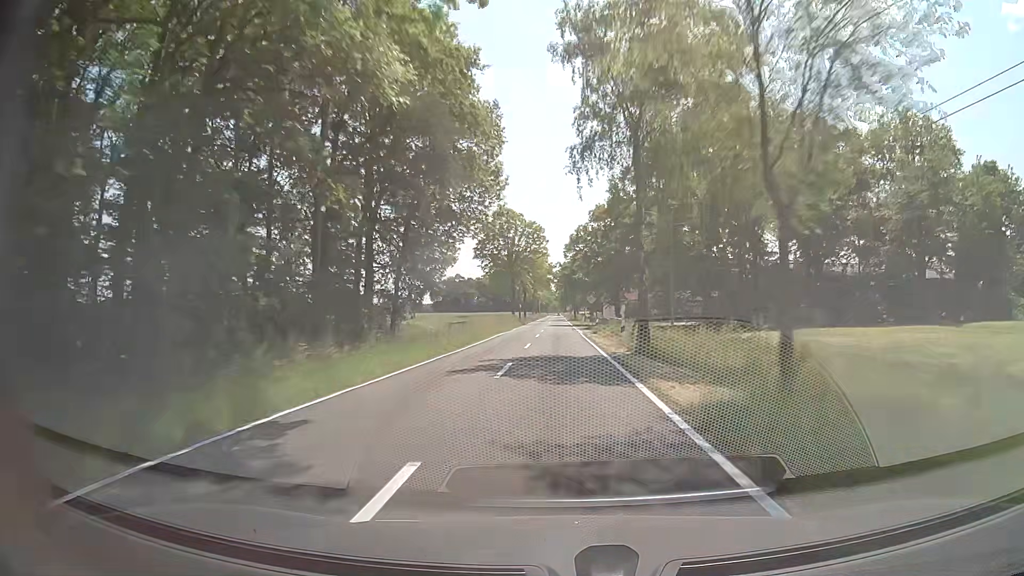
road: tertiary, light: Day
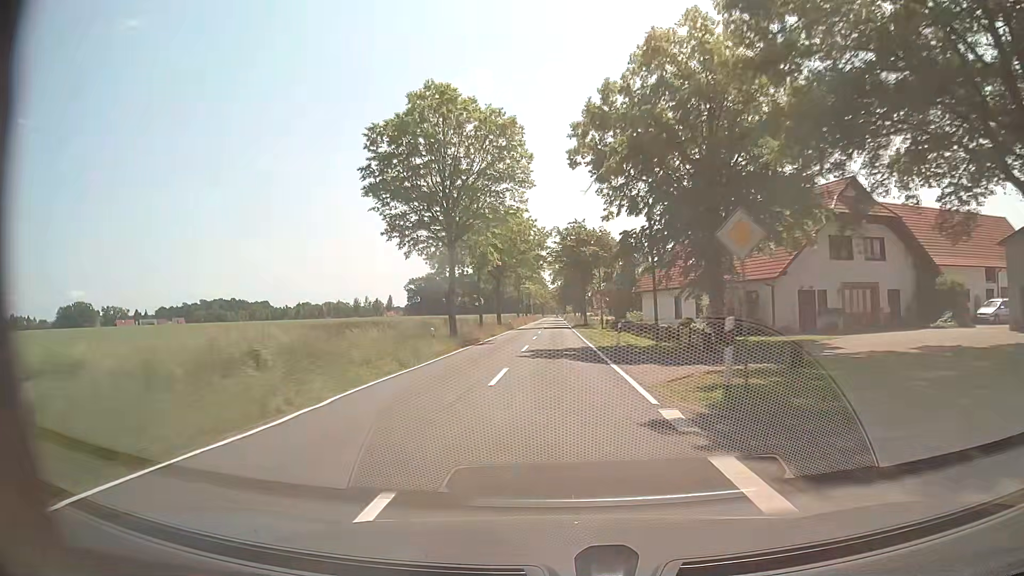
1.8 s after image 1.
(-0.3, +49.3) m; 0°
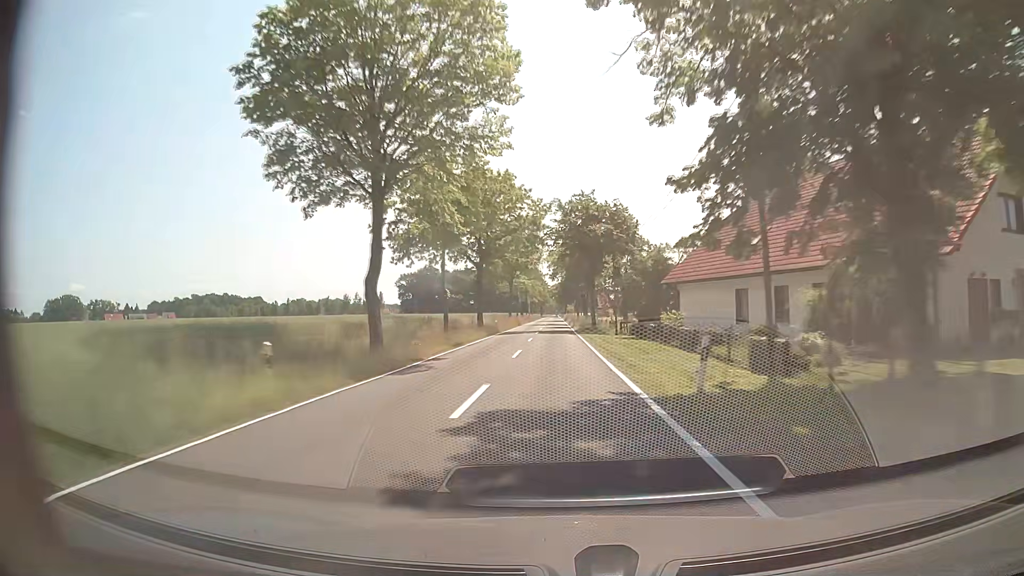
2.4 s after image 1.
(0.0, +16.4) m; 0°
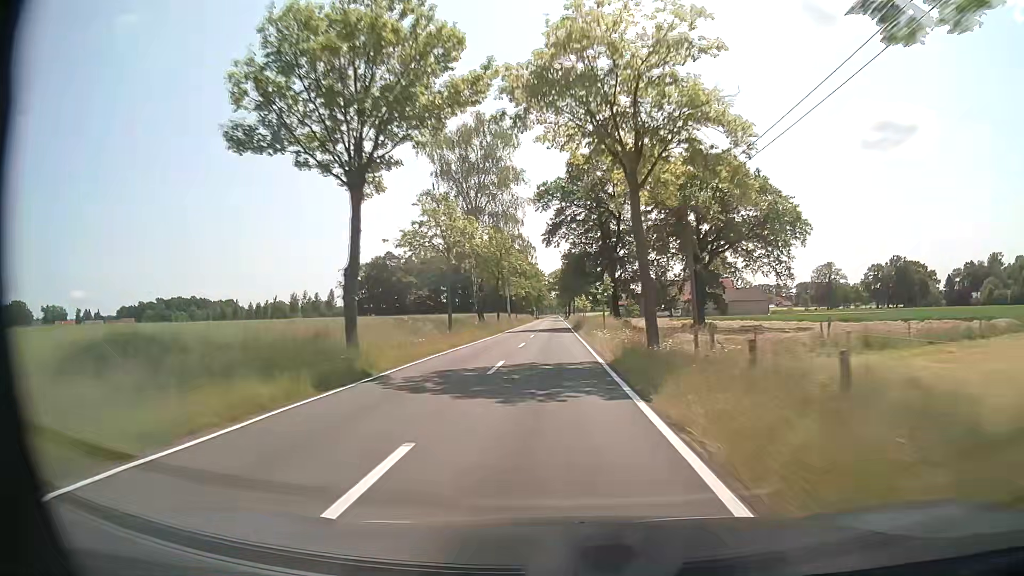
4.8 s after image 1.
(+0.2, +65.7) m; 0°
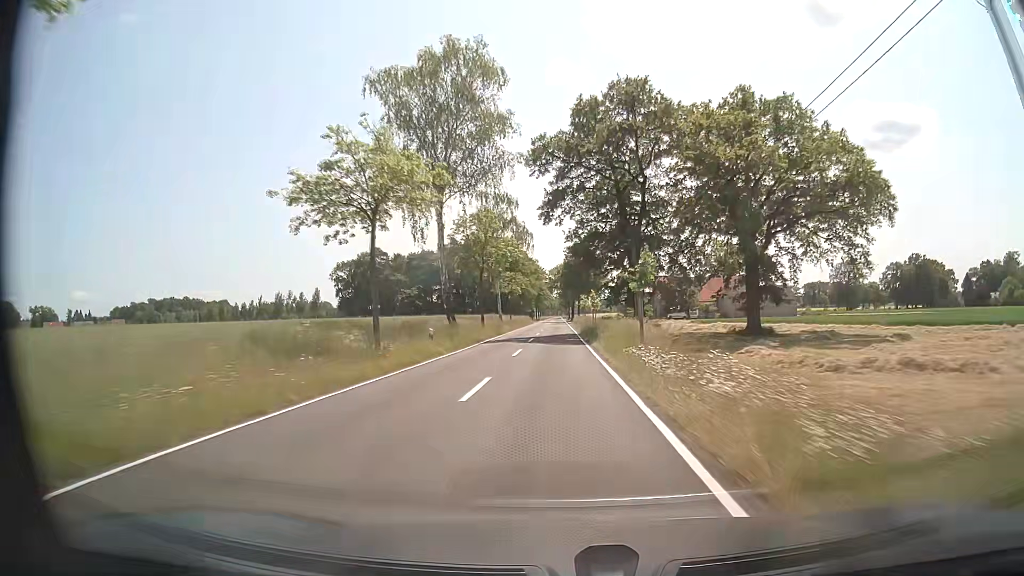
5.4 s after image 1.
(-0.1, +16.4) m; 0°
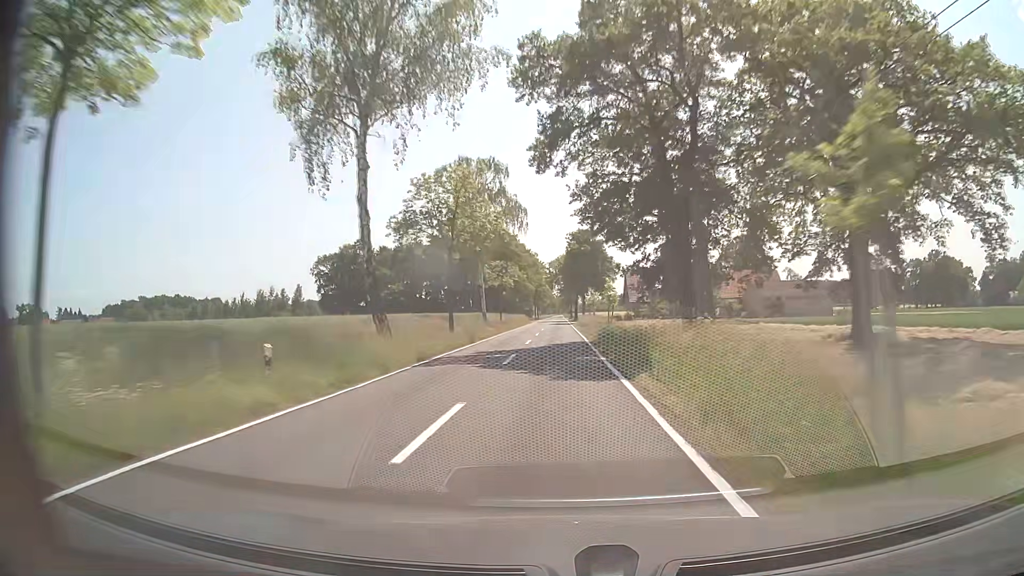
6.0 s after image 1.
(0.0, +16.4) m; 0°
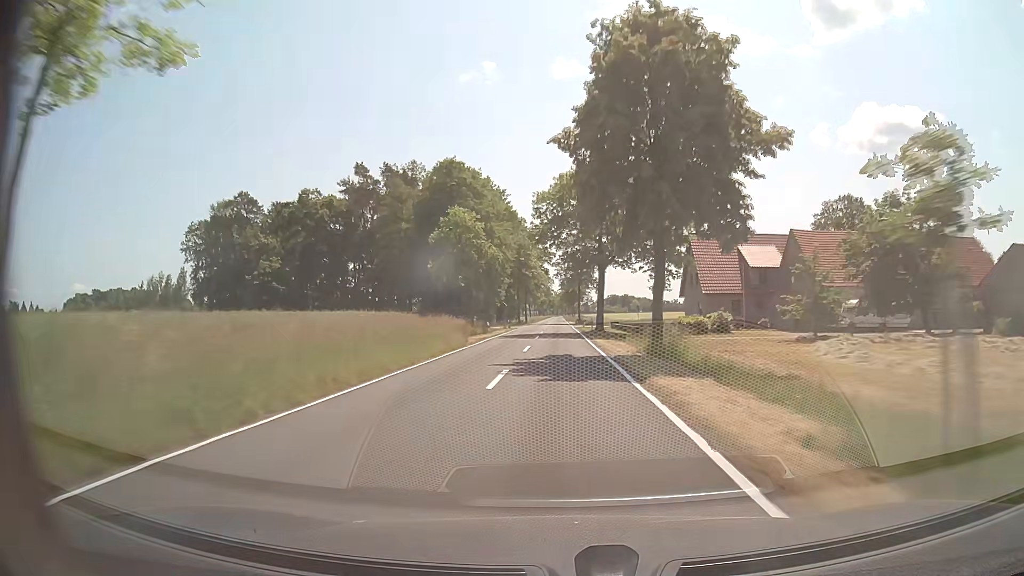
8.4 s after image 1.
(0.0, +65.8) m; 0°
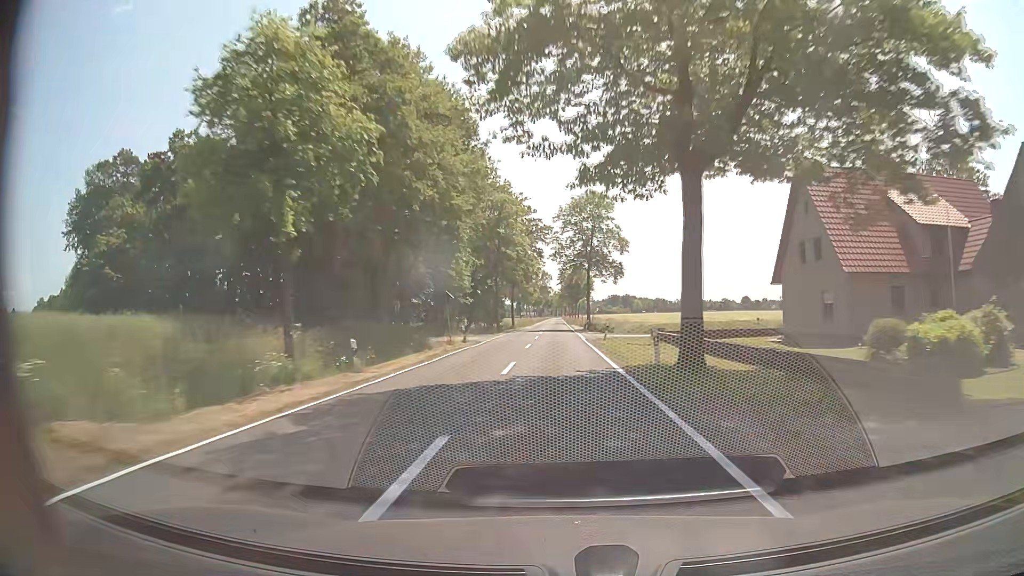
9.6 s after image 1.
(0.0, +32.9) m; 0°
(0, +10) (0, +20) (0, +30) (0, +40) (0, +50) (0, +60) (0, +70) (0, +80) (0, +90) (0, +100) m
